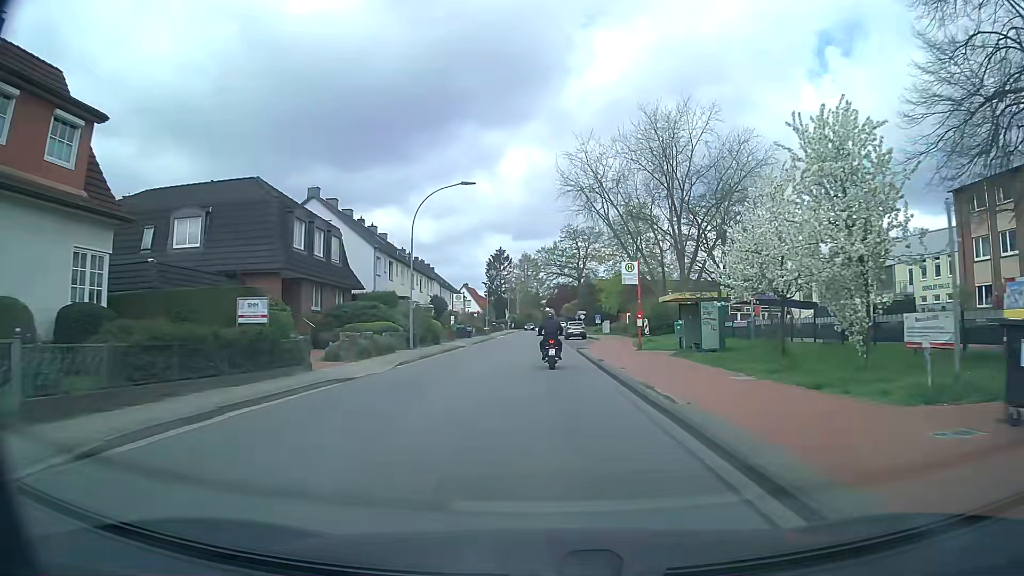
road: secondary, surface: asphalt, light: Day
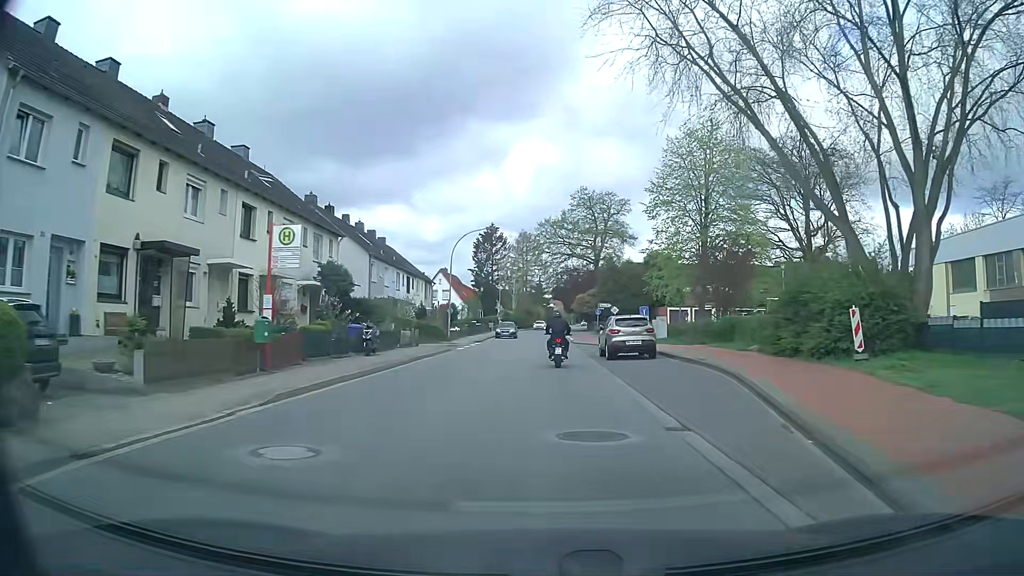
(+0.1, +34.8) m; 0°
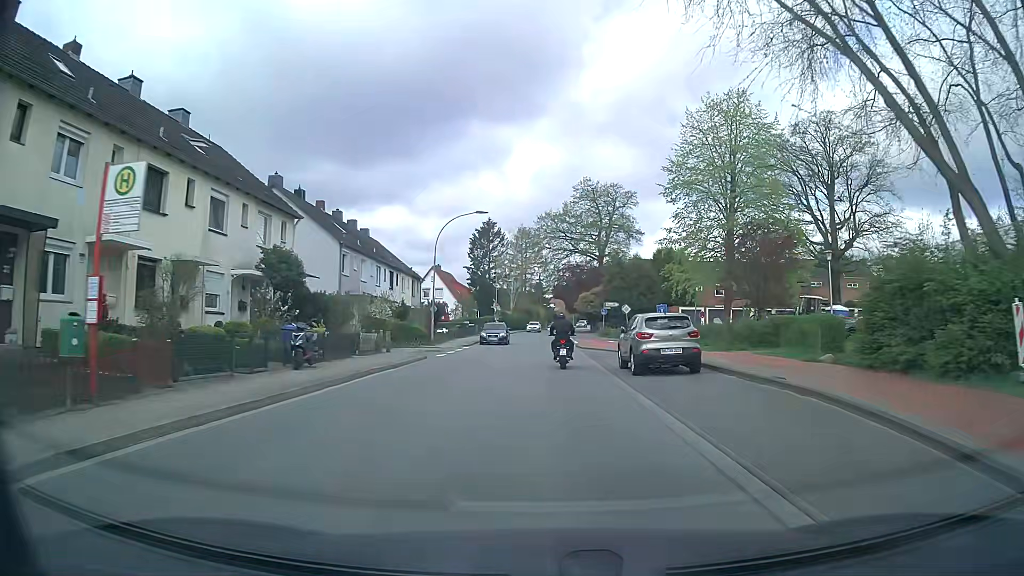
(0.0, +7.0) m; 0°
(0, +10) (0, +20) (0, +30) (+1, +40) (+1, +50) (+1, +60) (+1, +70) (+2, +80) (+2, +90) (+3, +100) m
